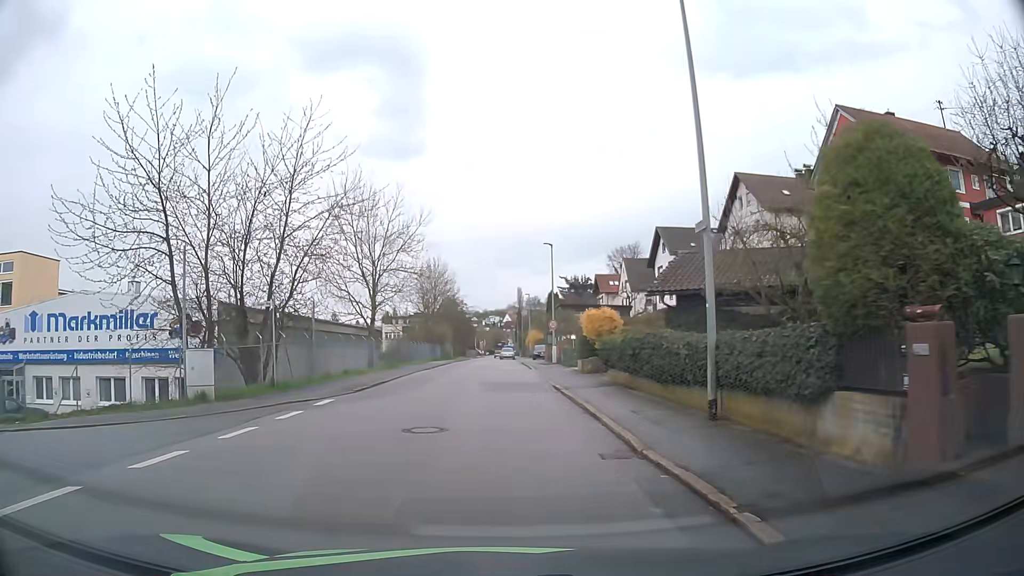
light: Day
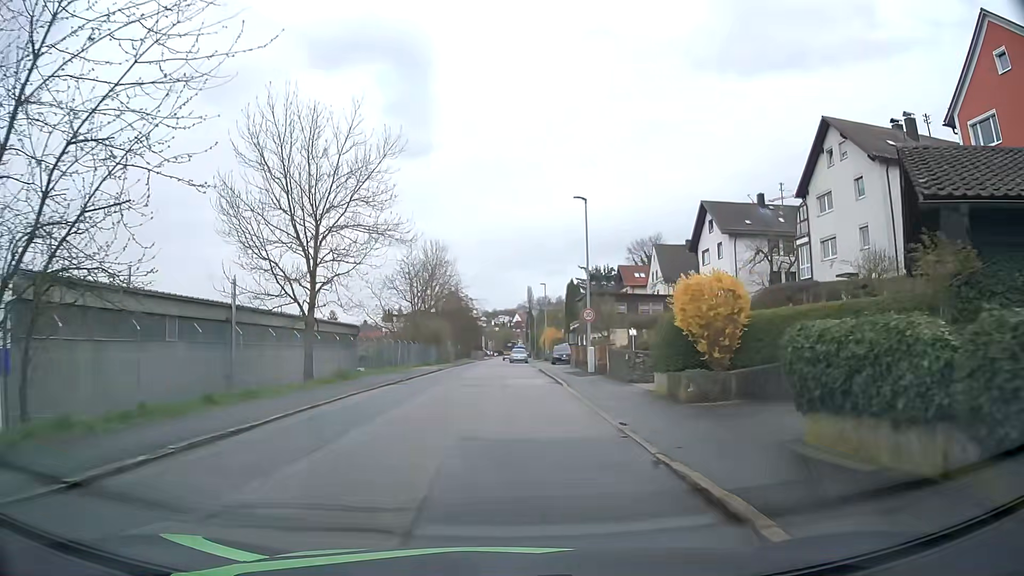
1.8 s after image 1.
(0.0, +14.9) m; 0°
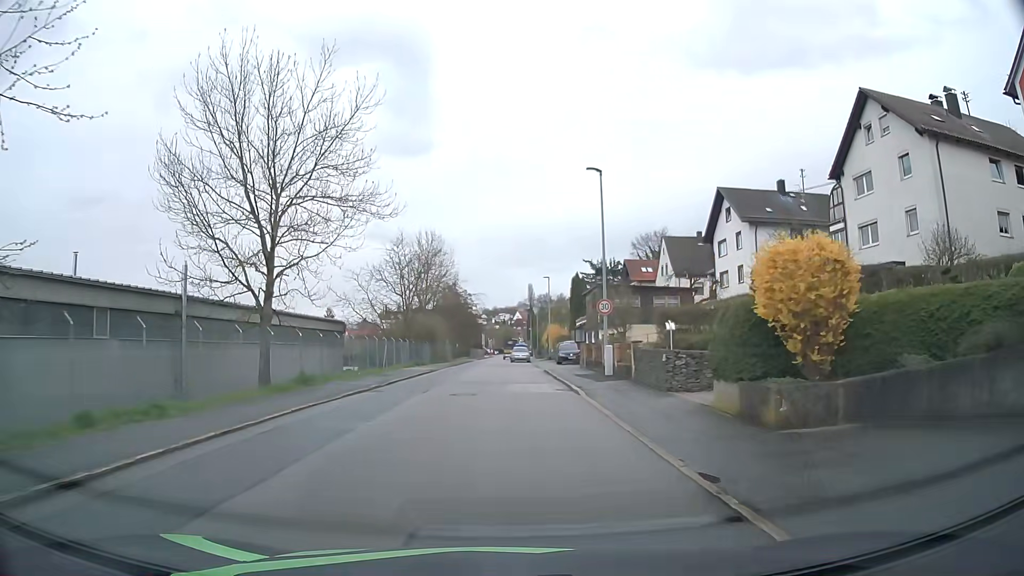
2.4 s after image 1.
(0.0, +5.0) m; 0°
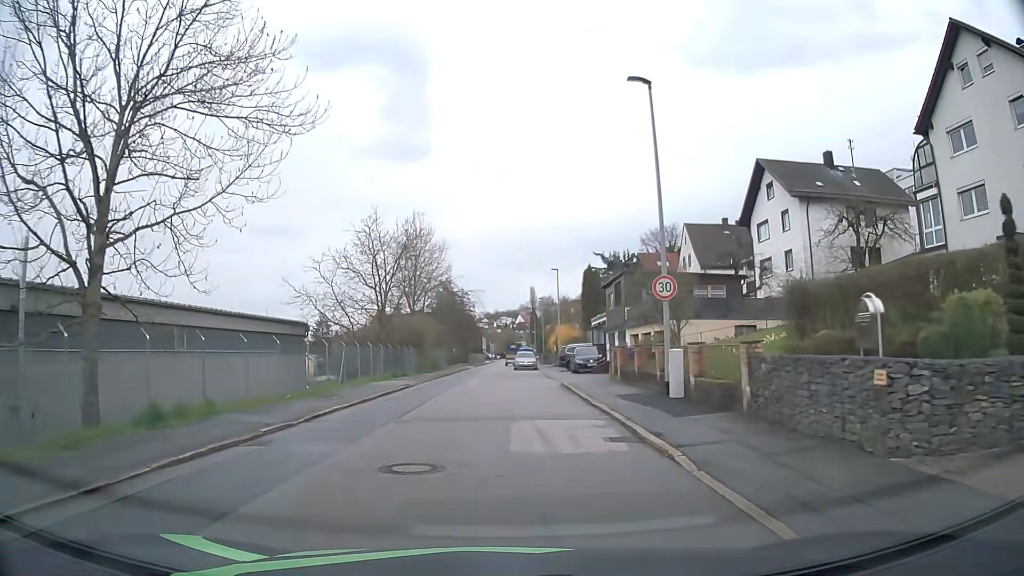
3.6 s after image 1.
(-0.1, +9.9) m; 0°
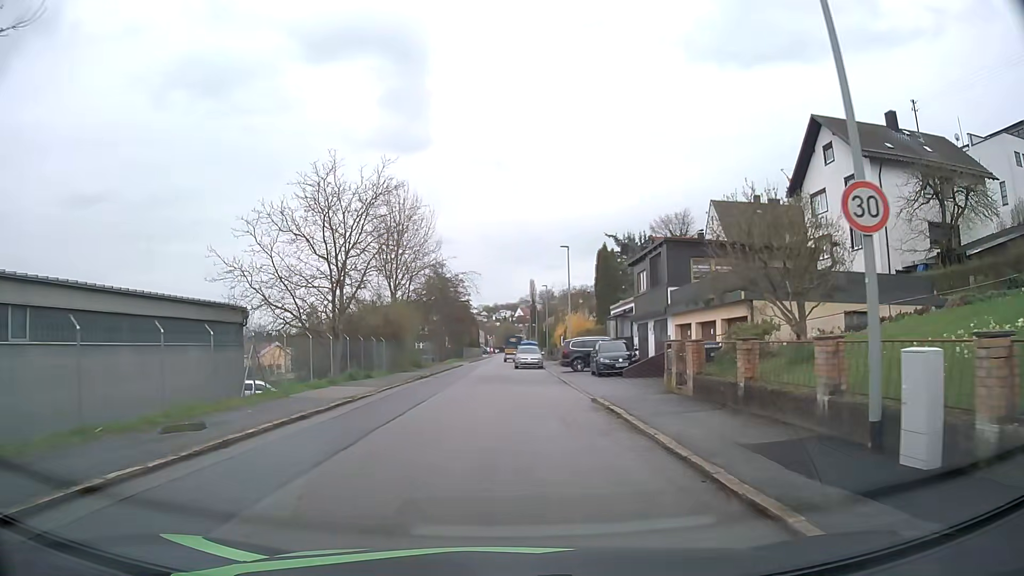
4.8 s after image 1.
(0.0, +9.8) m; 0°
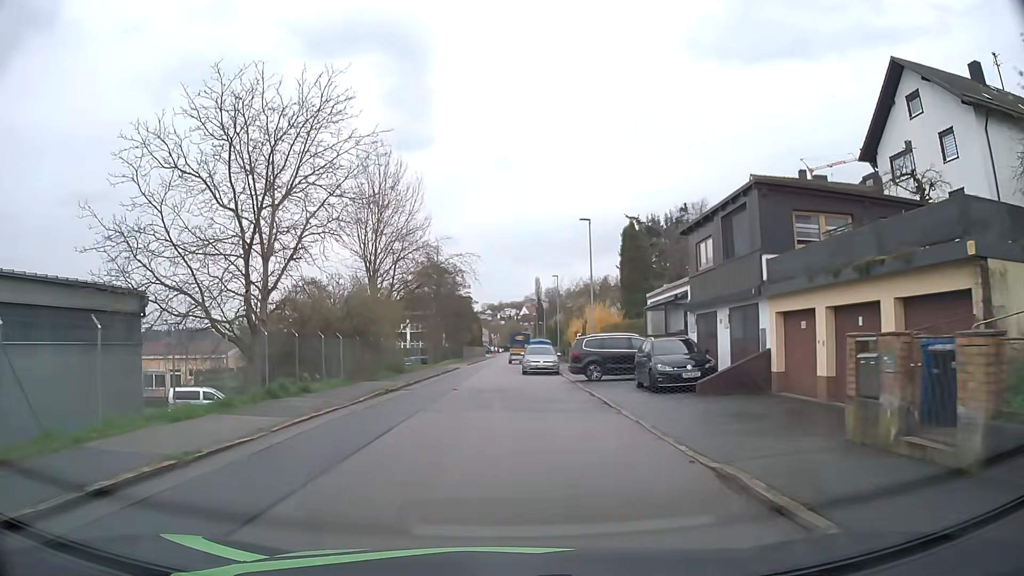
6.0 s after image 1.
(0.0, +9.8) m; -1°
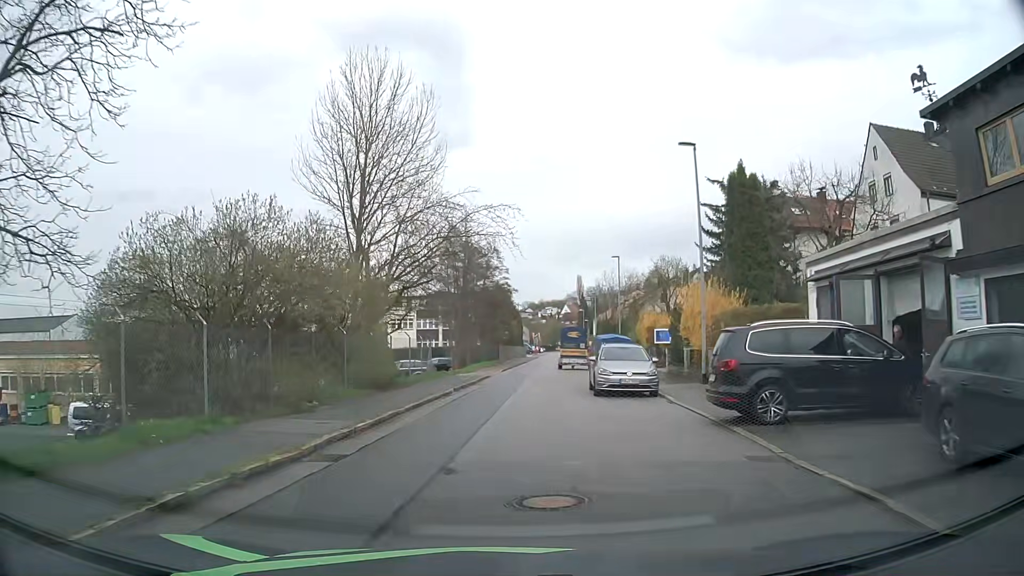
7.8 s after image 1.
(-0.3, +14.1) m; -3°
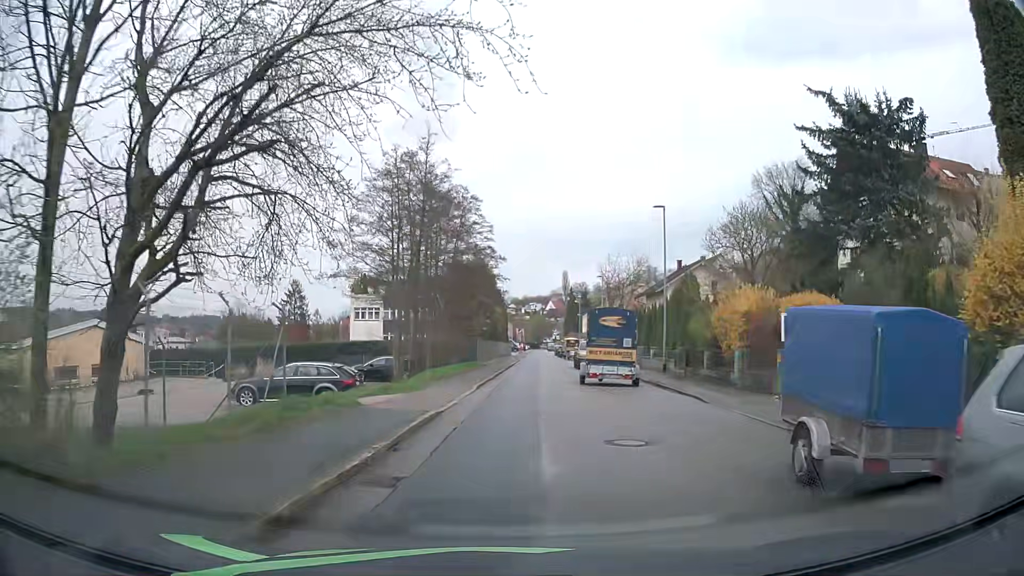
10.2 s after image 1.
(+0.1, +18.8) m; +2°
(0, +10) (+1, +20) (+1, +30) (+2, +40) (+2, +50) (+3, +60) (+3, +70) (+4, +80) (+5, +90) (+5, +100) m
